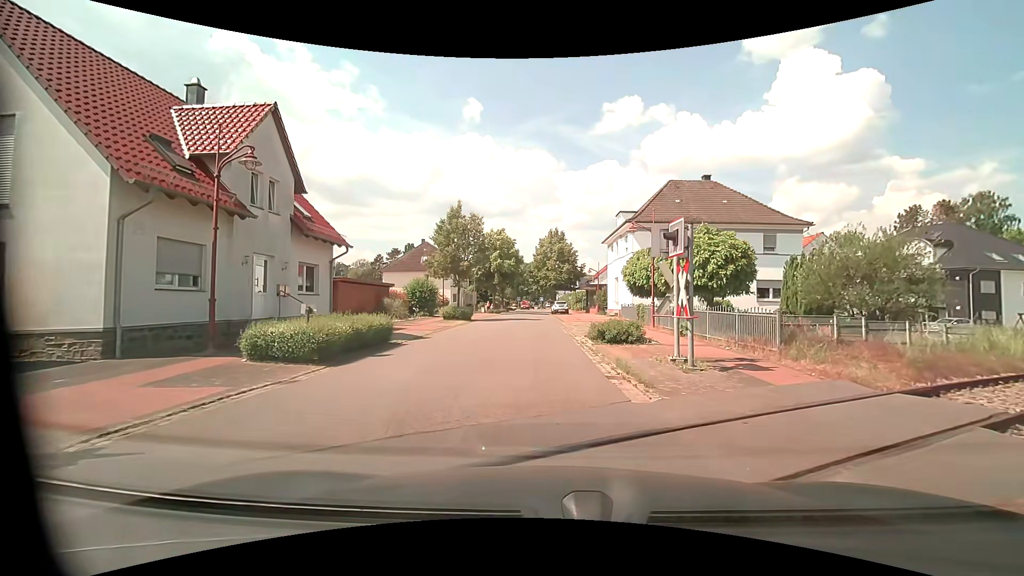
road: residential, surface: asphalt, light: Day
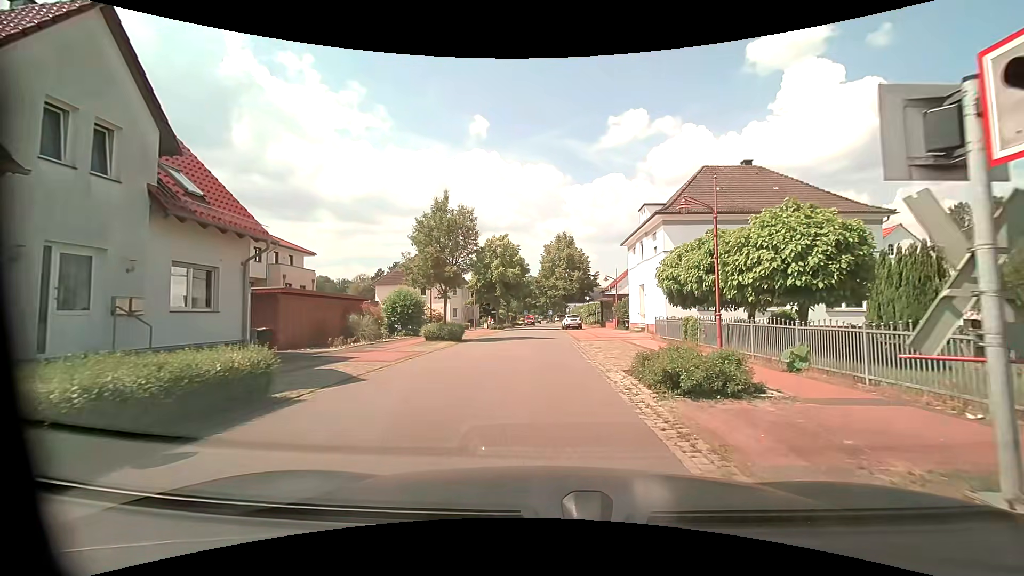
(-0.3, +7.8) m; -3°
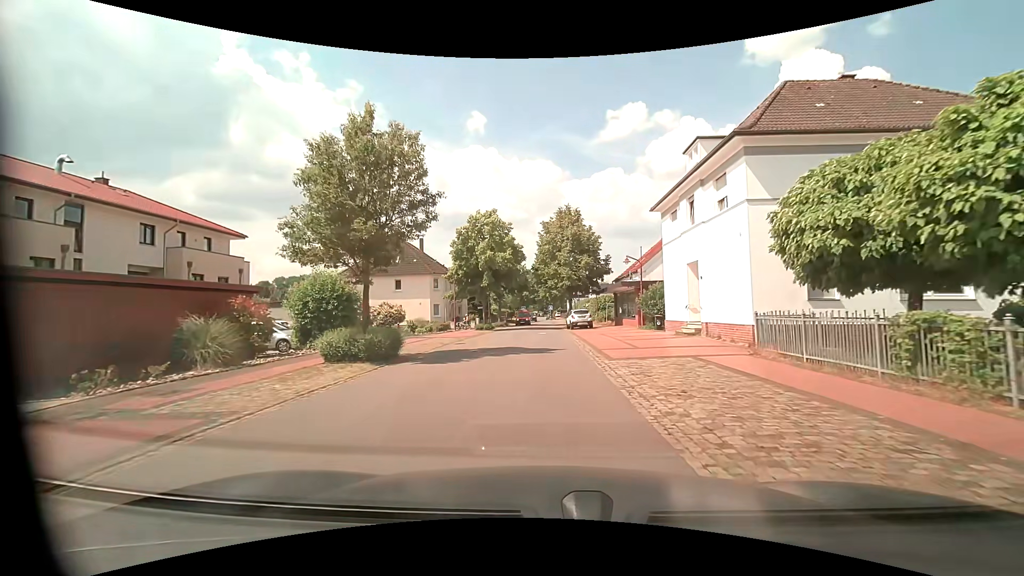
(+0.1, +12.6) m; 0°
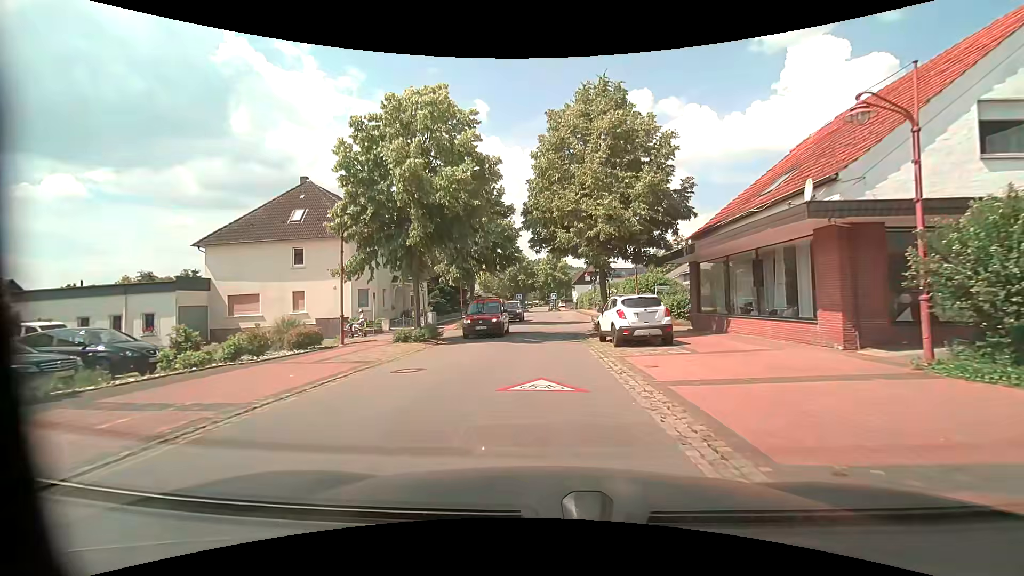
(-0.1, +24.7) m; 0°
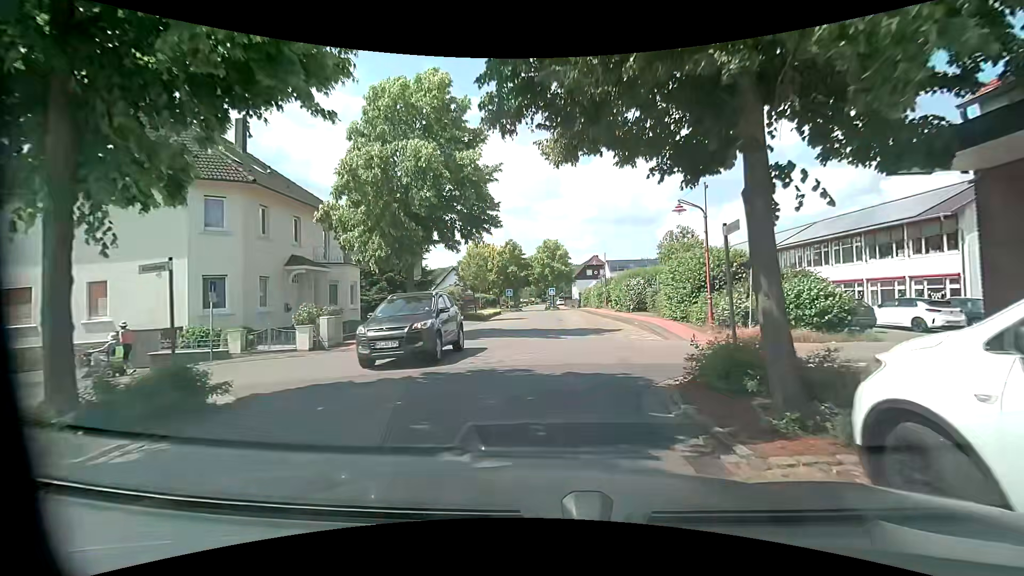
(0.0, +15.5) m; +1°
